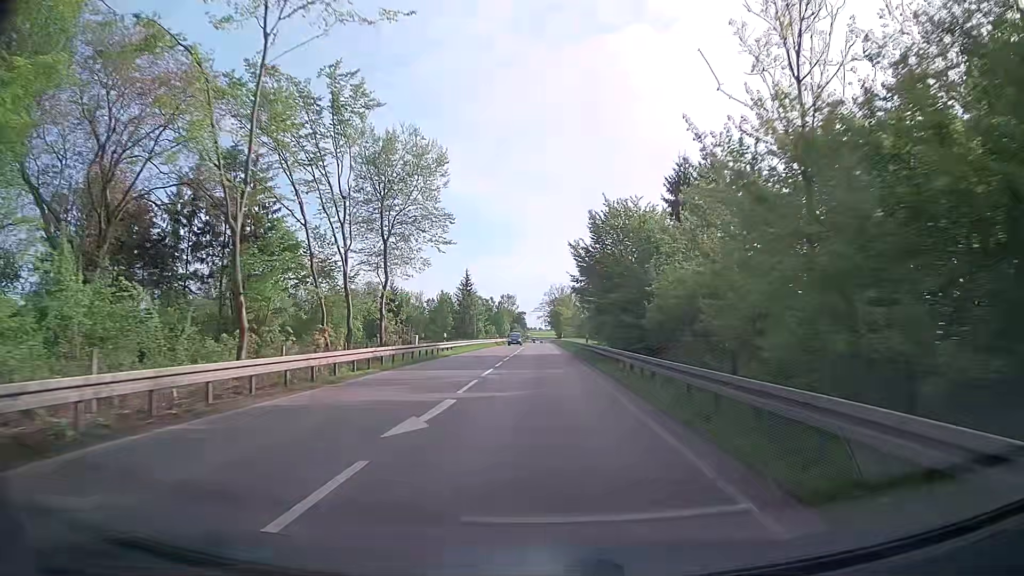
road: secondary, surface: asphalt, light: Day
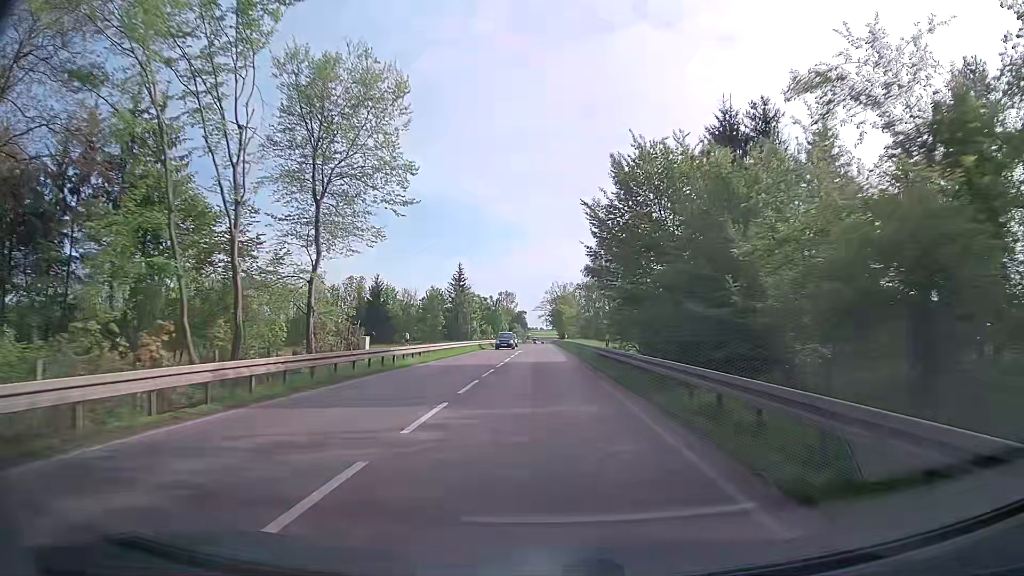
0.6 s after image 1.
(0.0, +12.1) m; 0°
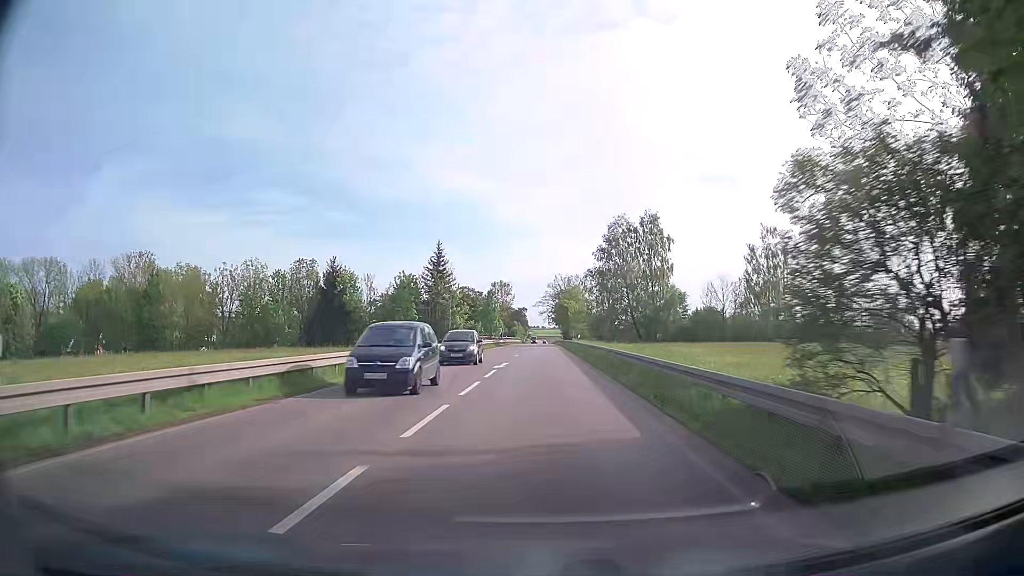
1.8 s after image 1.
(+0.1, +24.4) m; 0°
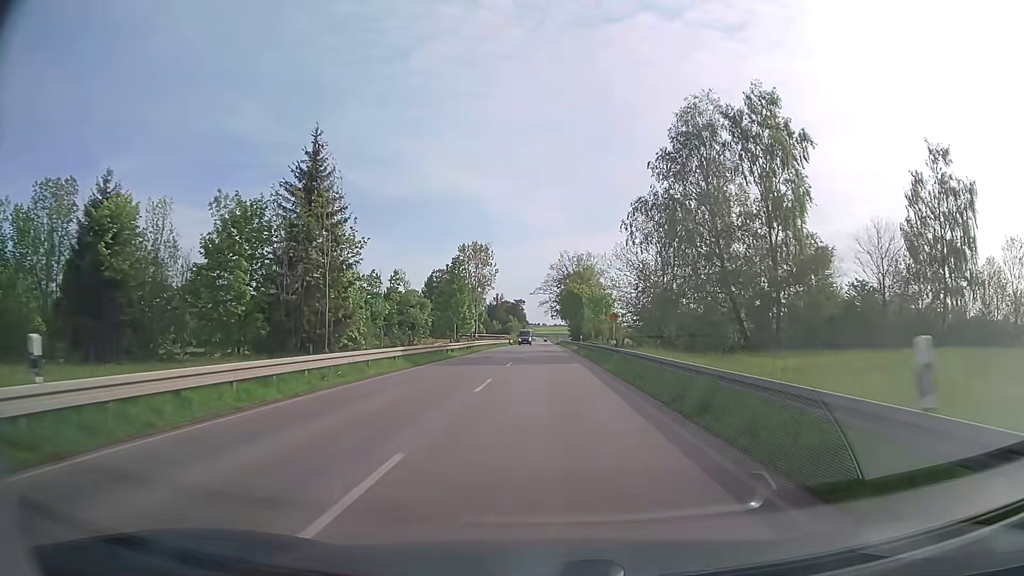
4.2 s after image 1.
(-0.4, +49.5) m; 0°
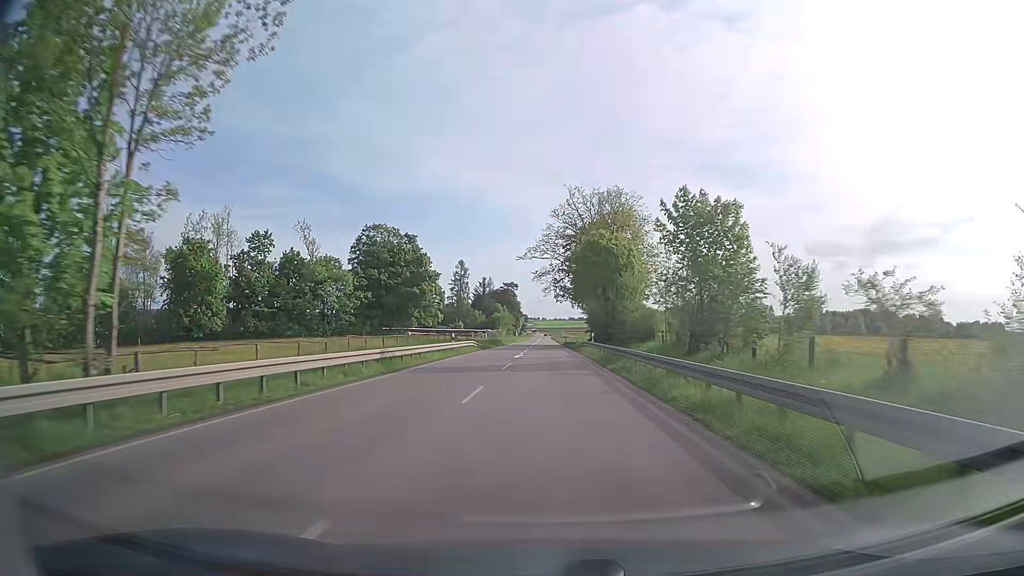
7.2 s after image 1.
(+0.2, +62.9) m; 0°
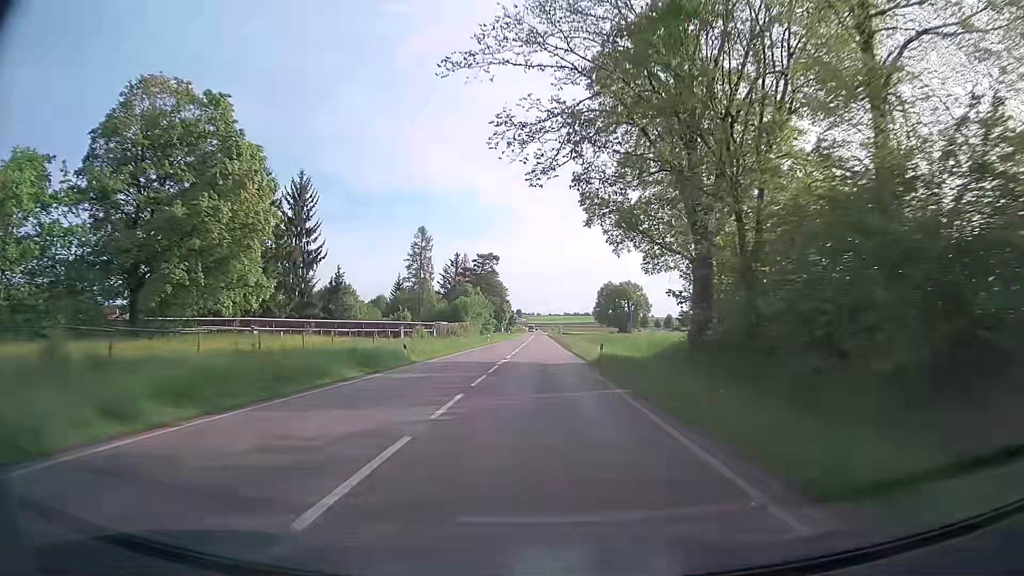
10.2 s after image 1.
(+0.2, +62.9) m; 0°
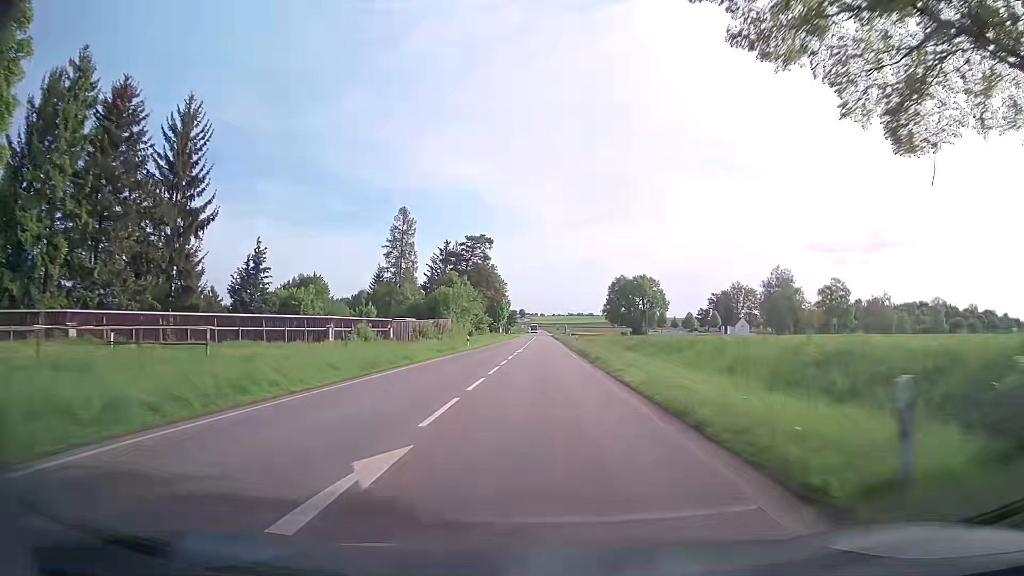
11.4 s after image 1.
(-0.1, +25.2) m; 0°
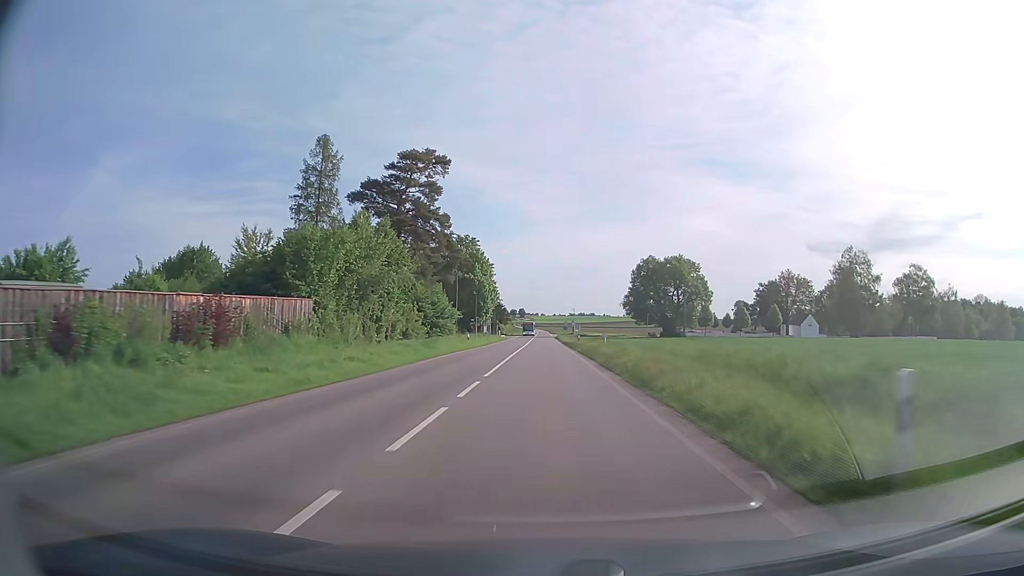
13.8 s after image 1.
(0.0, +50.4) m; 0°
(0, +10) (0, +20) (0, +30) (0, +40) (0, +50) (0, +60) (0, +70) (0, +80) (0, +90) (0, +100) m
